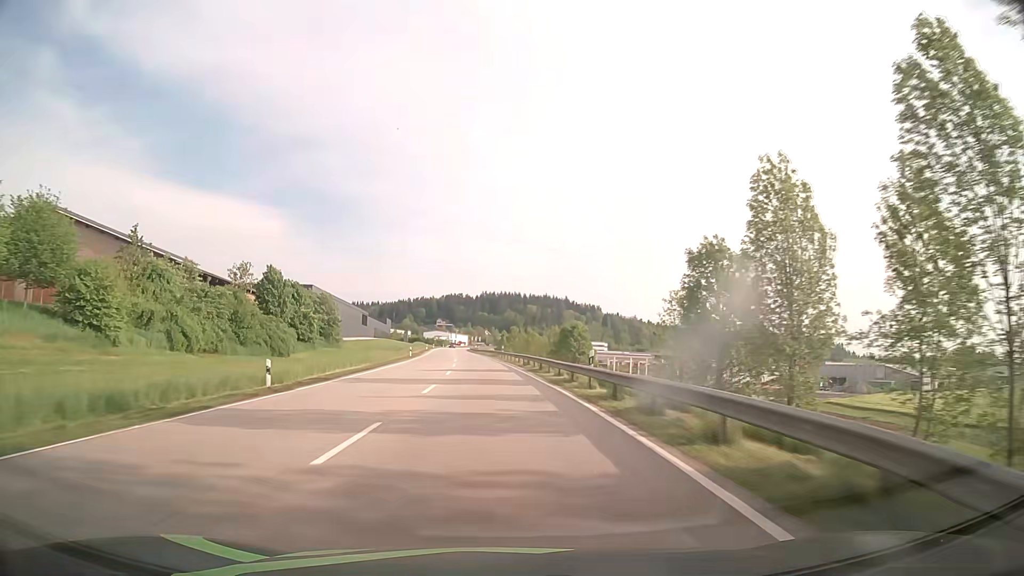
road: primary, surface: asphalt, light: Day
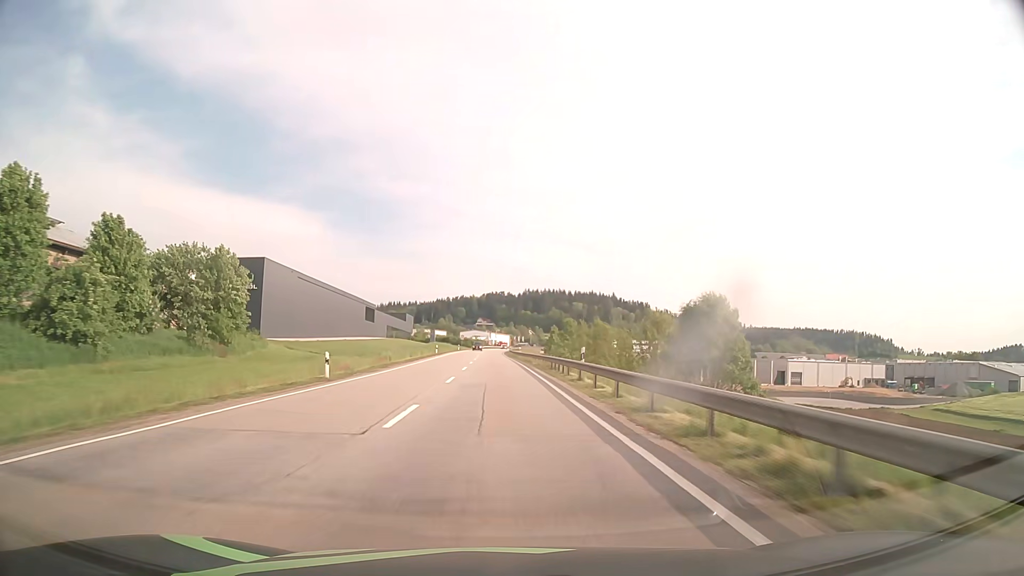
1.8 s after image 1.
(-1.5, +47.0) m; -4°
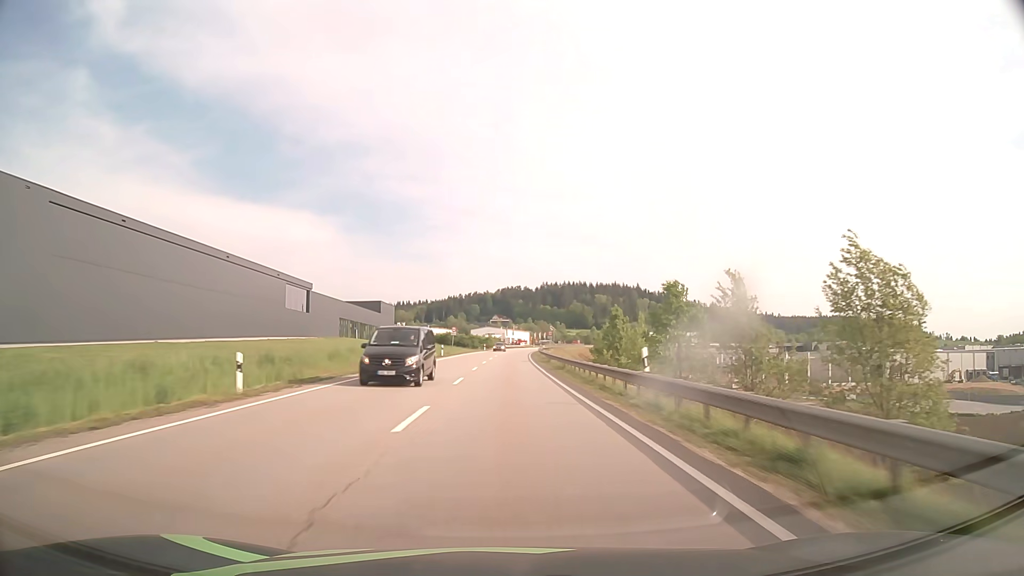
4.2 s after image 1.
(-1.2, +62.5) m; -2°
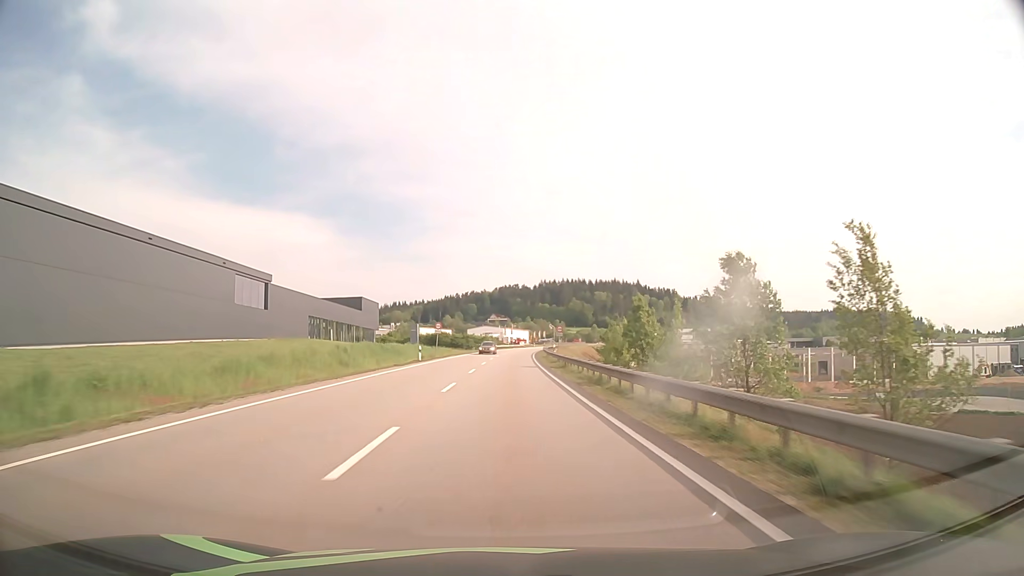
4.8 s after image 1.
(0.0, +15.6) m; 0°
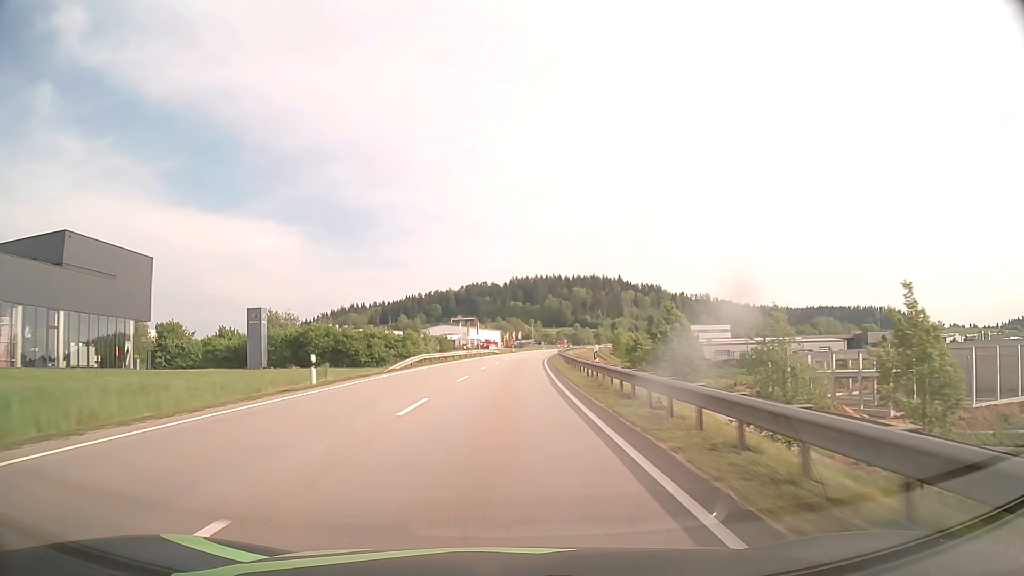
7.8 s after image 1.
(+1.5, +77.8) m; +2°
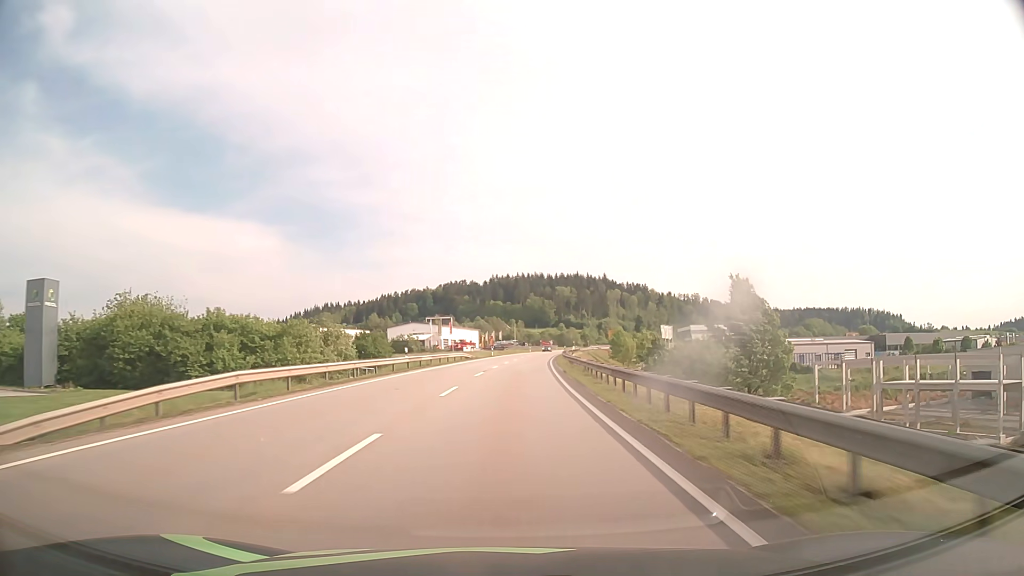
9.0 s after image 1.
(+0.3, +31.0) m; +1°
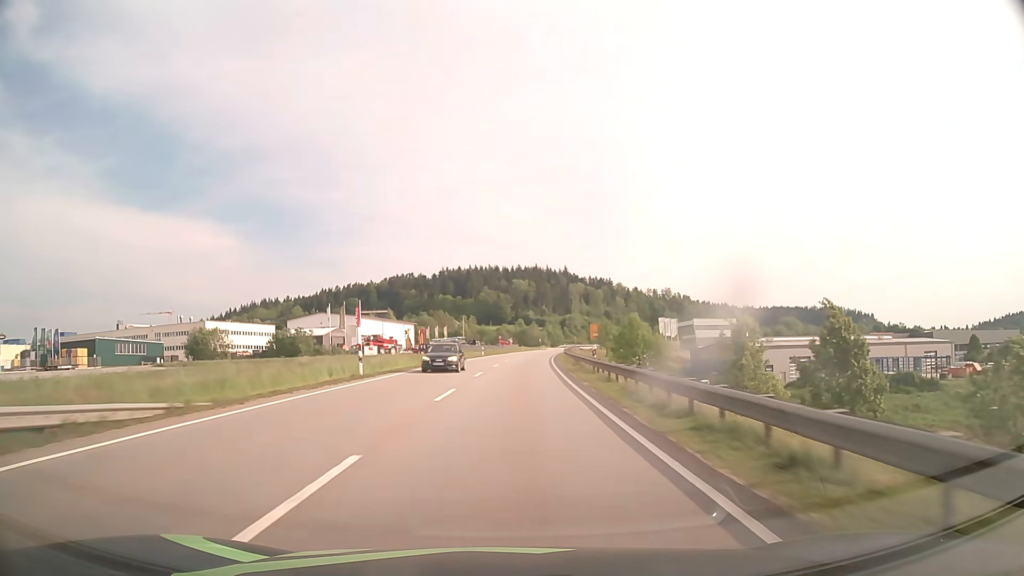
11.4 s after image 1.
(+2.3, +61.7) m; +4°
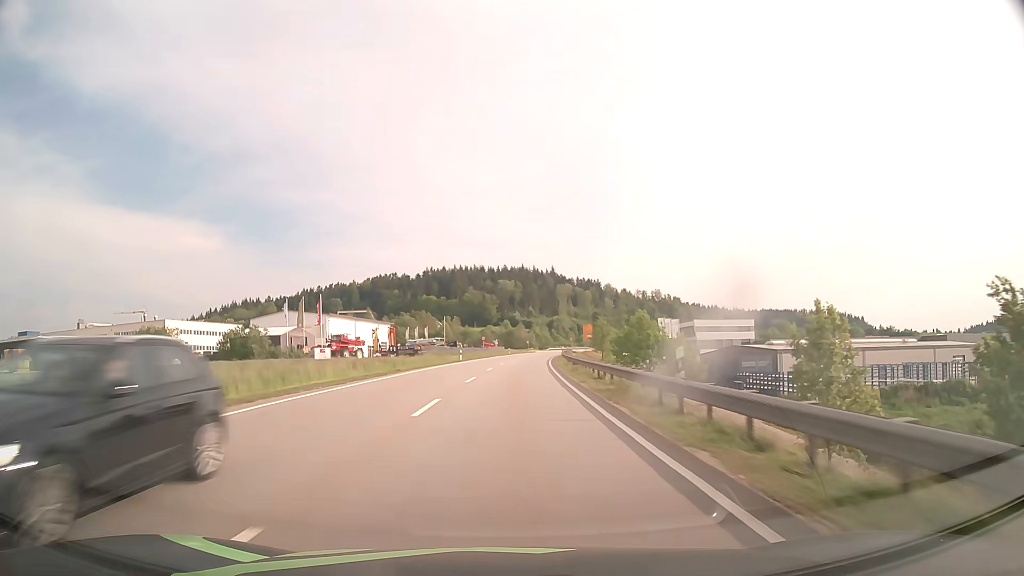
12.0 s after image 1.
(+0.2, +15.4) m; +1°
(0, +10) (0, +20) (+1, +30) (+1, +40) (+2, +50) (+2, +60) (+3, +70) (+4, +80) (+5, +90) (+6, +100) m
